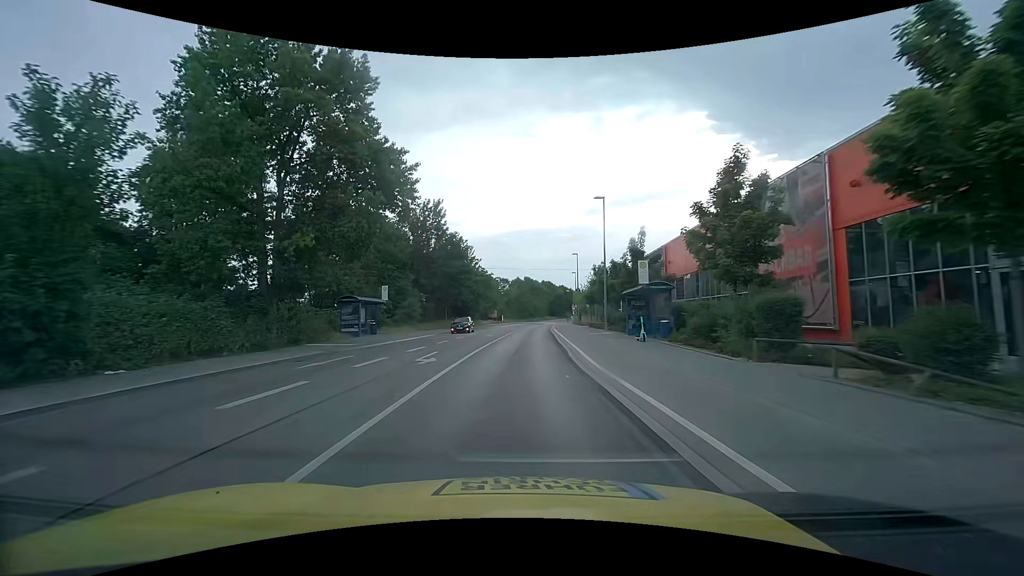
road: tertiary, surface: asphalt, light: Day
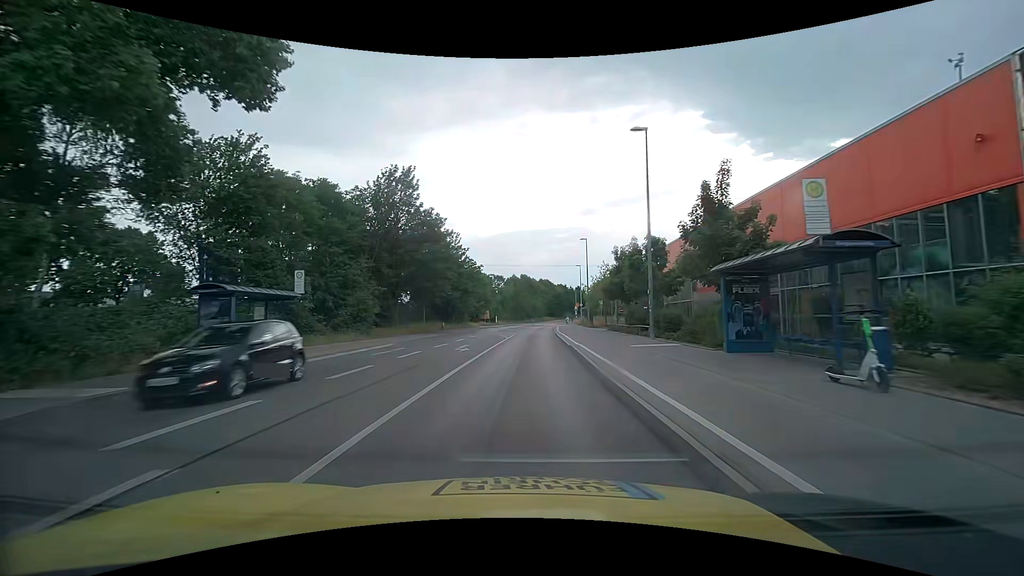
(+0.1, +14.3) m; +1°
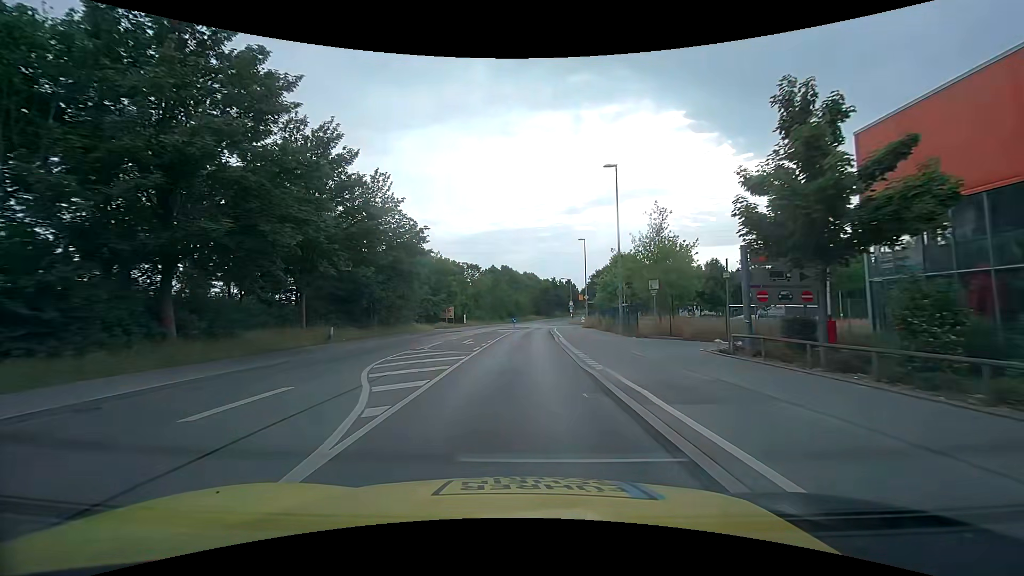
(+0.6, +28.5) m; +1°
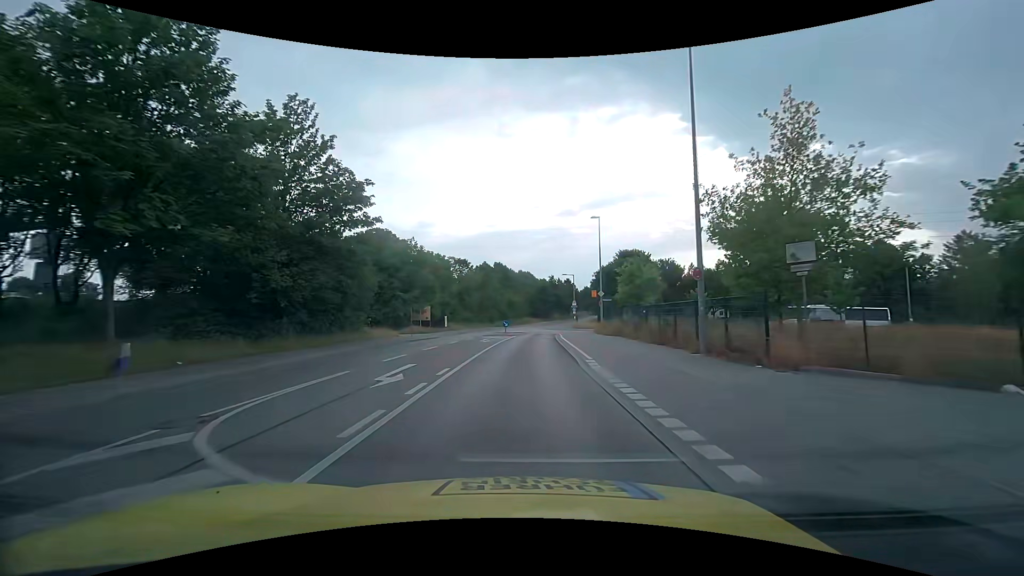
(+0.2, +14.2) m; 0°
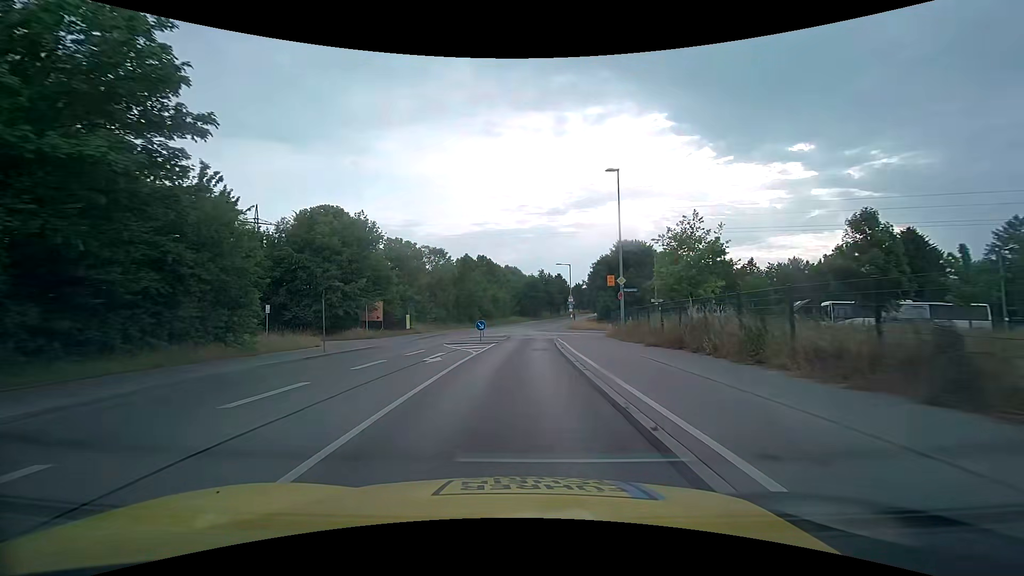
(+0.3, +14.2) m; +2°
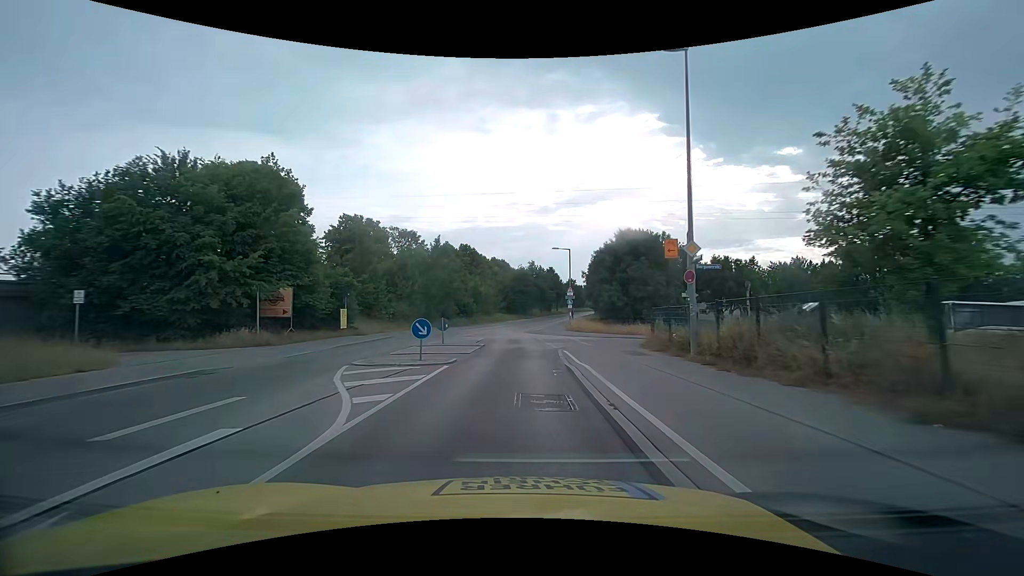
(+0.2, +14.1) m; +1°
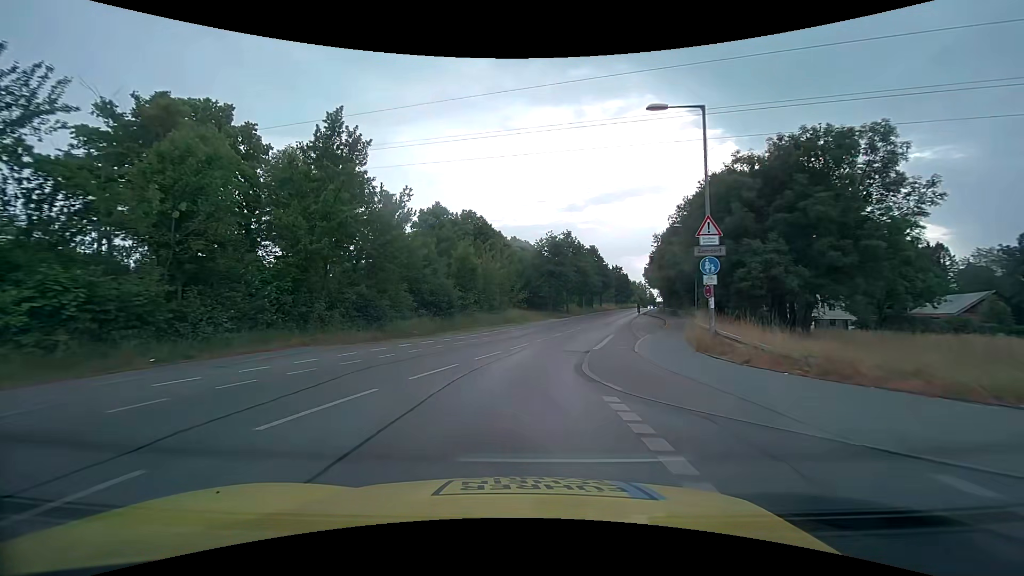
(-0.1, +35.3) m; -3°
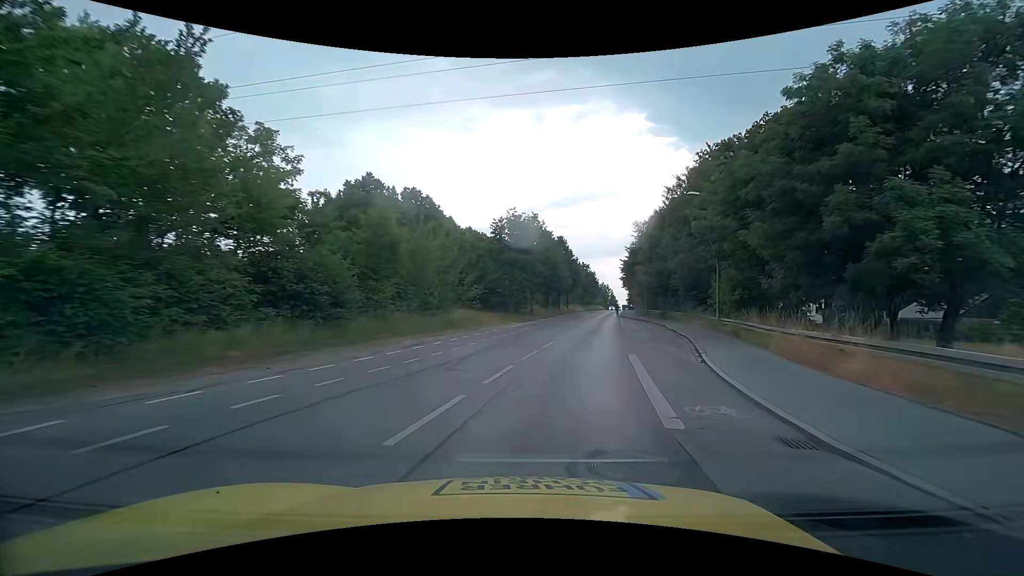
(+0.4, +13.8) m; +5°
(+1, +10) (+2, +20) (+4, +30) (+6, +40) (+8, +49) (+10, +59) (+12, +69) (+14, +79) (+16, +88) (+19, +98) m
